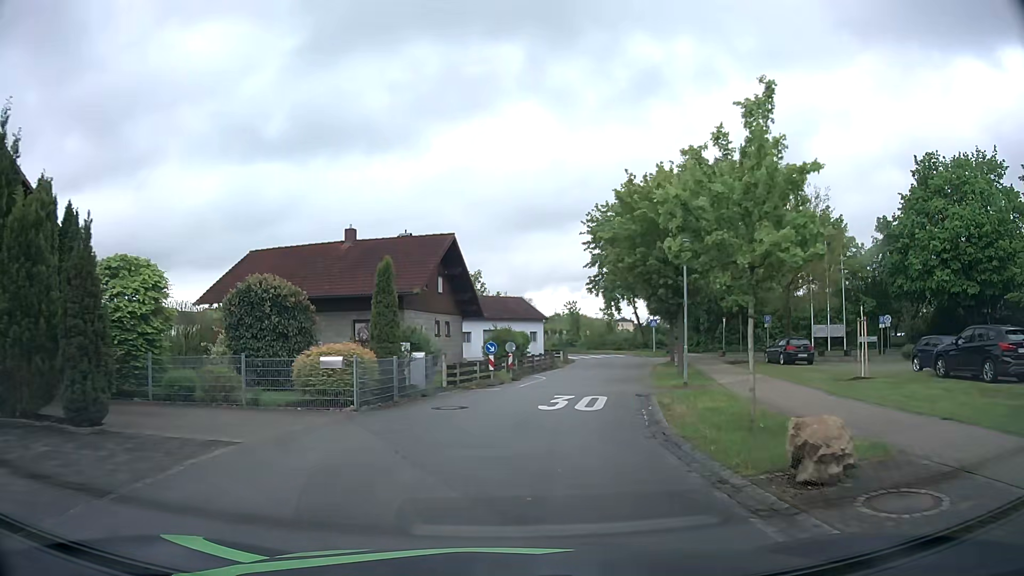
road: residential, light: Day
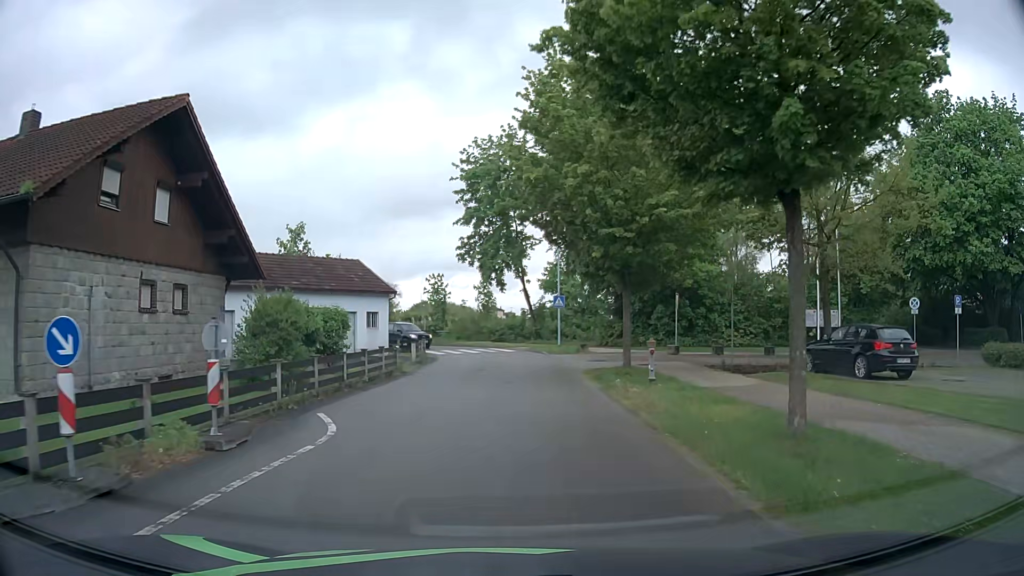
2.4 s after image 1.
(+1.7, +18.8) m; +11°
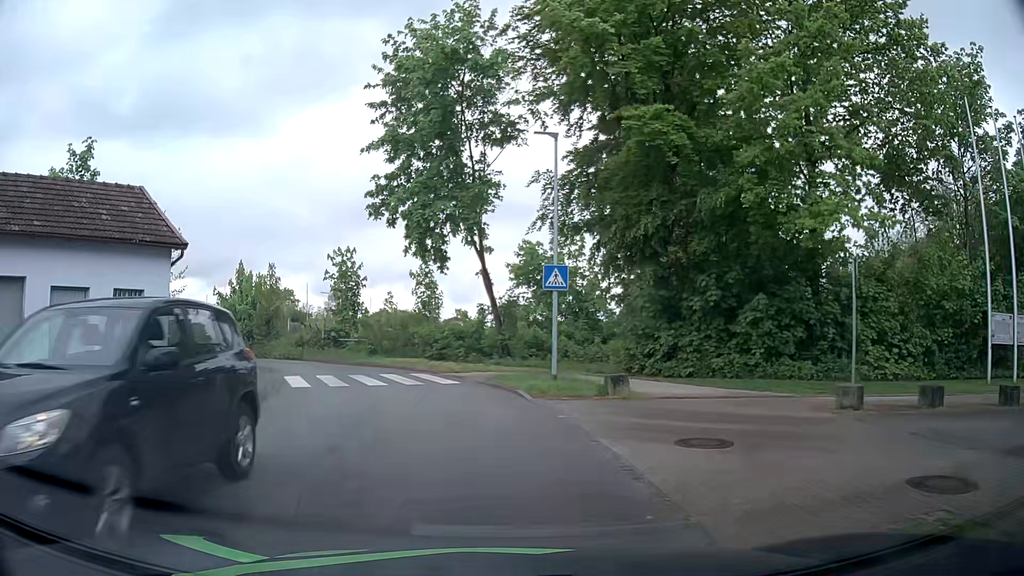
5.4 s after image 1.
(+0.9, +19.7) m; +4°
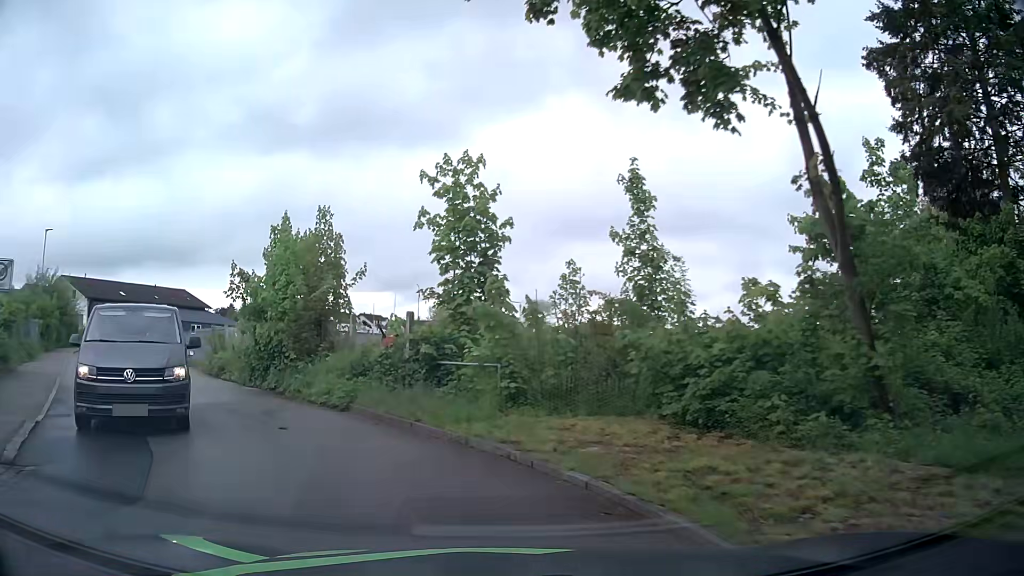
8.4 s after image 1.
(-2.2, +18.6) m; -16°
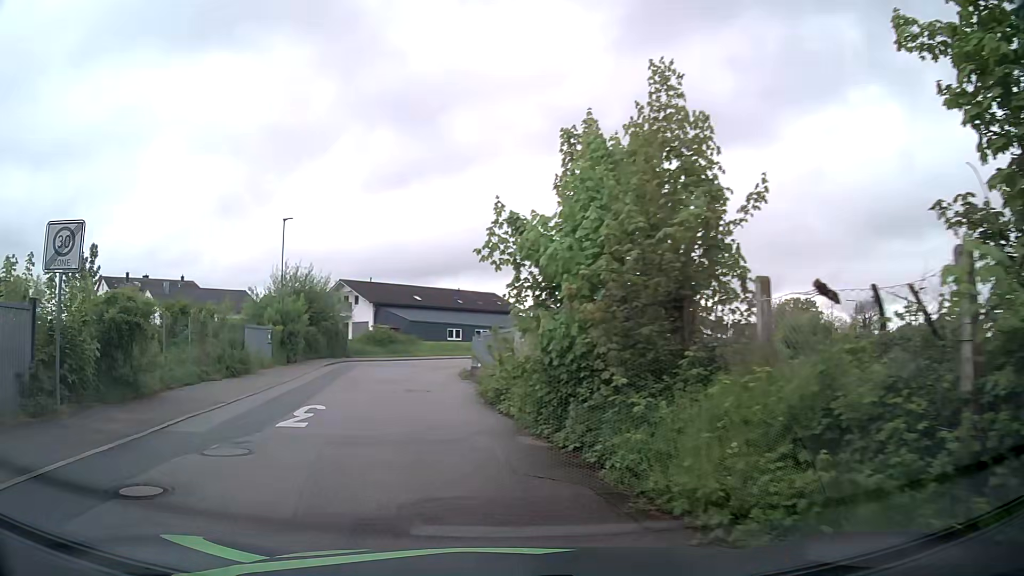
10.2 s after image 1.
(-2.1, +9.4) m; -26°
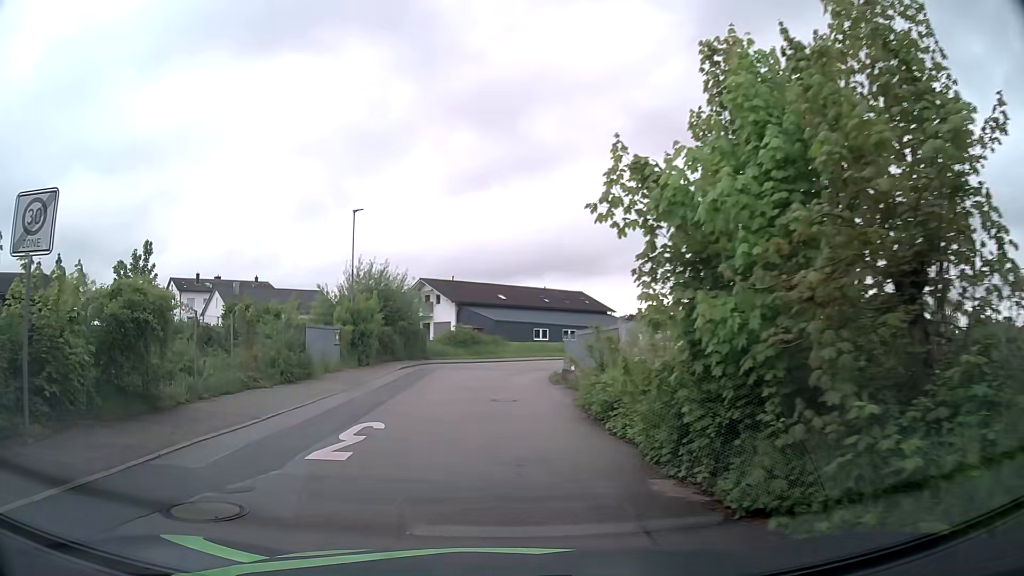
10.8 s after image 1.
(-0.3, +3.3) m; -9°
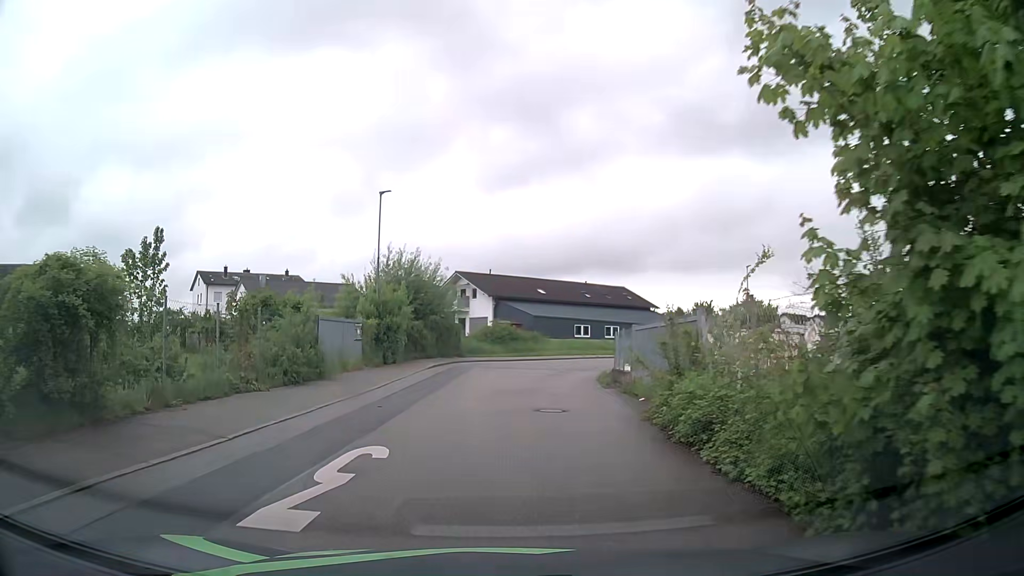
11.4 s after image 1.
(-0.2, +3.4) m; -5°
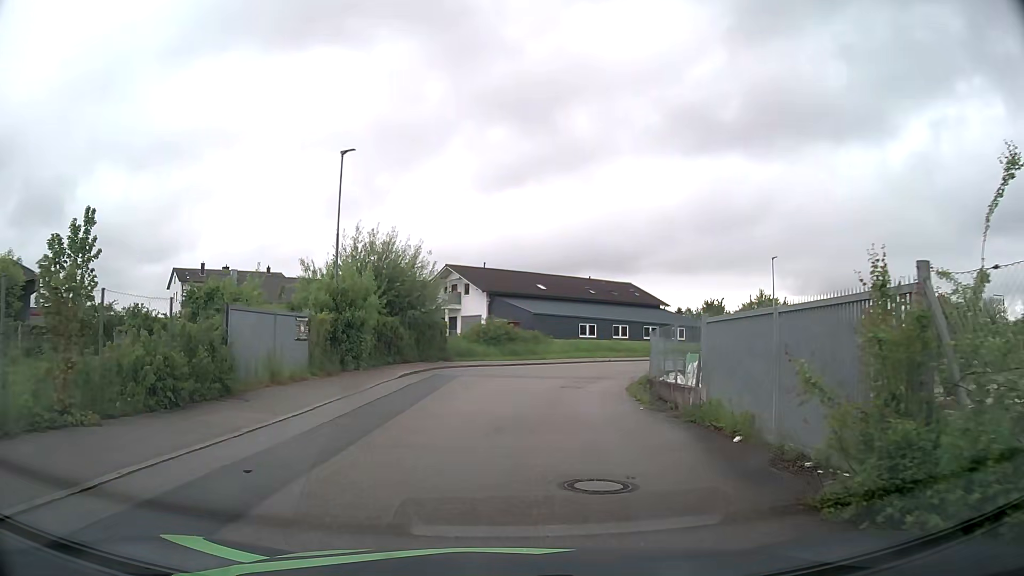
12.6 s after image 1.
(0.0, +7.4) m; +1°
